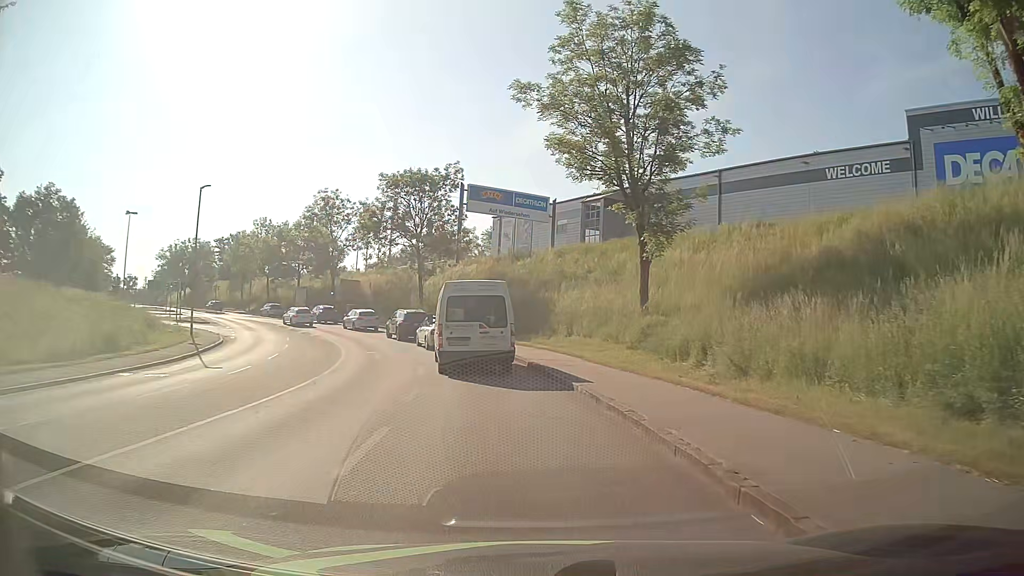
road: tertiary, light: Day
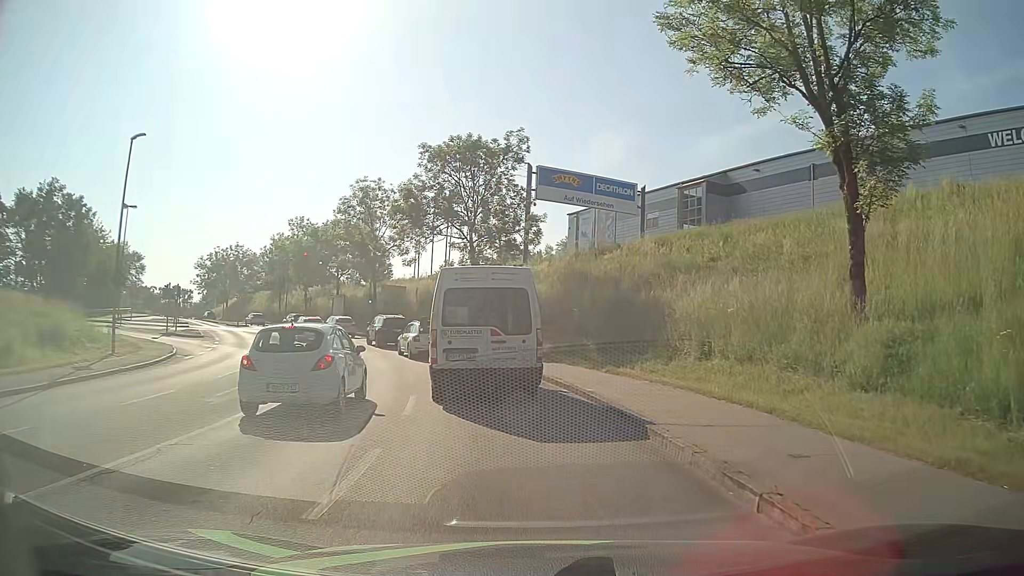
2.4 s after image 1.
(-0.8, +13.2) m; -7°
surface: asphalt
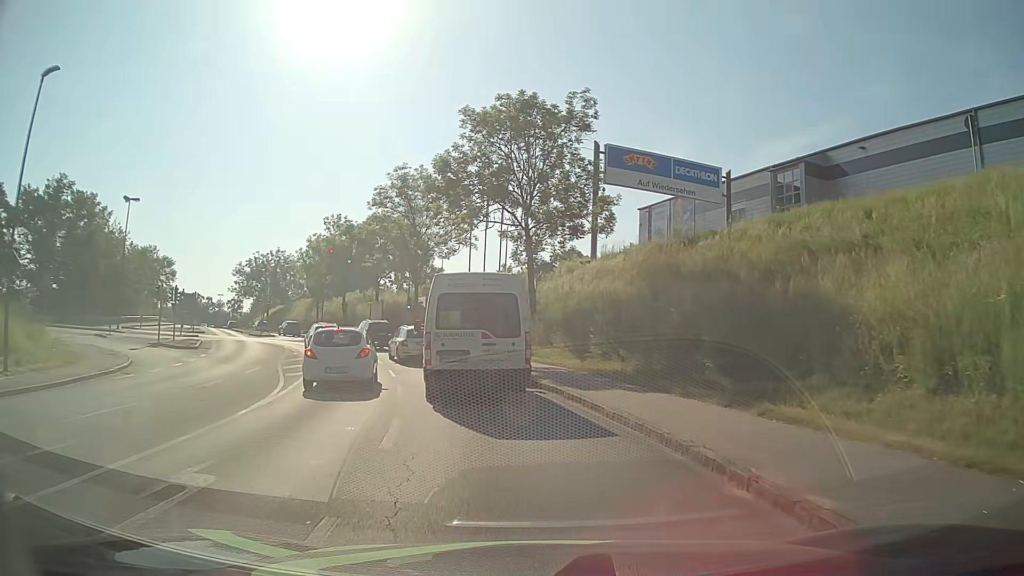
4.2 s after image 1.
(-0.4, +9.1) m; -6°
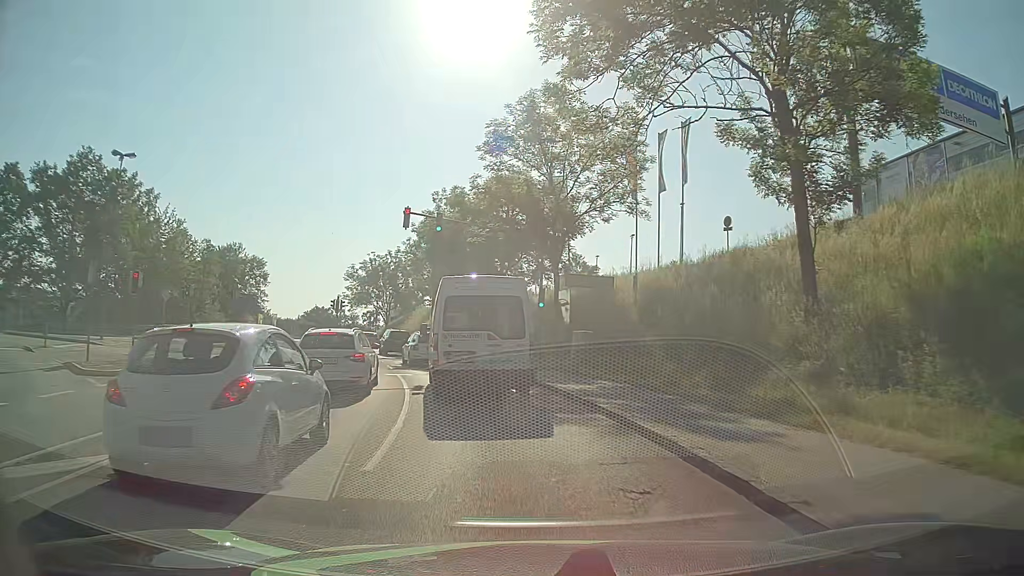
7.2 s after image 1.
(-2.1, +19.9) m; -13°
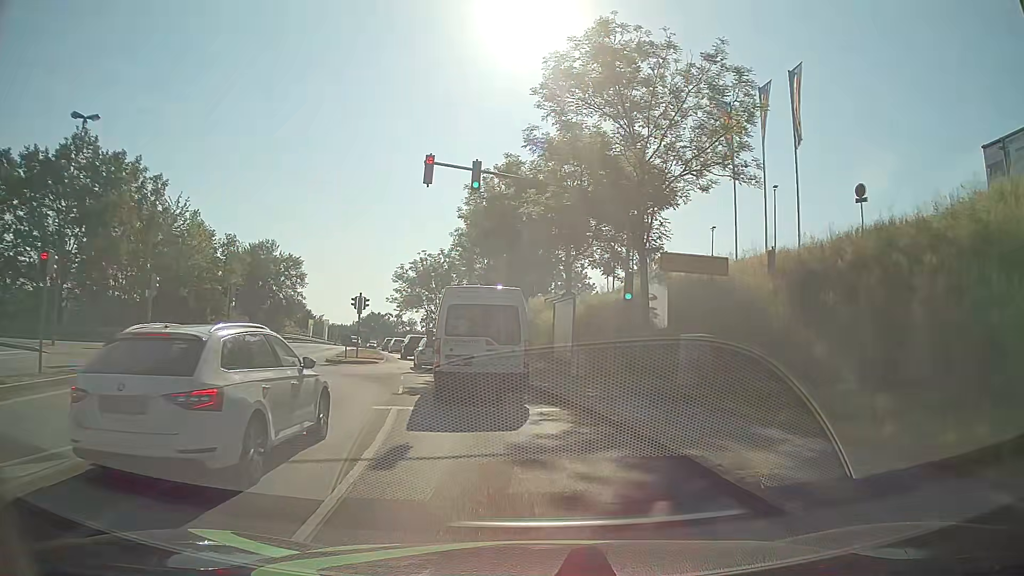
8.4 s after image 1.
(-0.4, +9.3) m; -6°
(0, +10) (-2, +20) (-4, +30) (-6, +39) (-8, +49) (-11, +59) (-13, +69) (-16, +78) (-18, +88) (-20, +98) m
